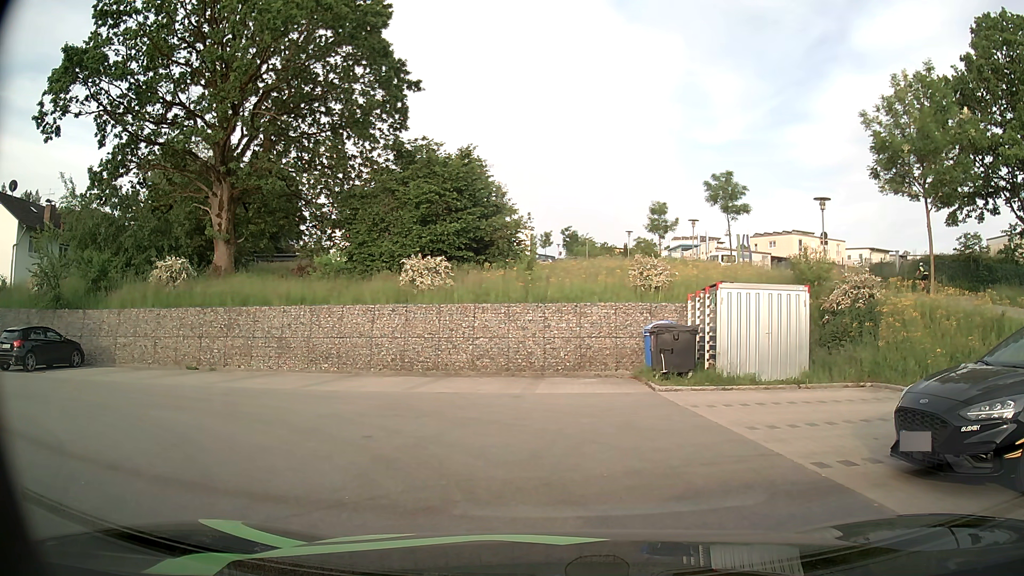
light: Day
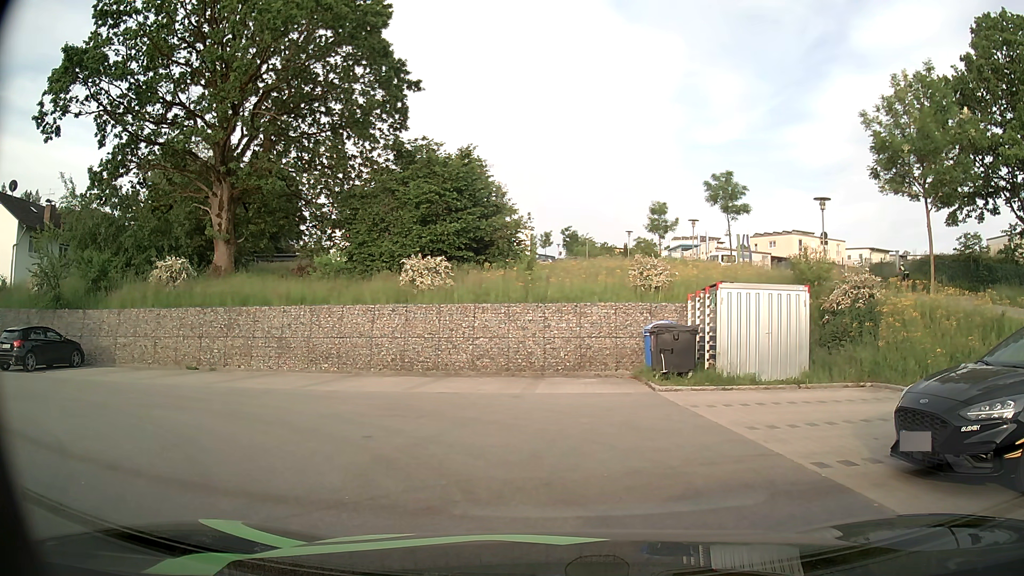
(0.0, 0.0) m; 0°
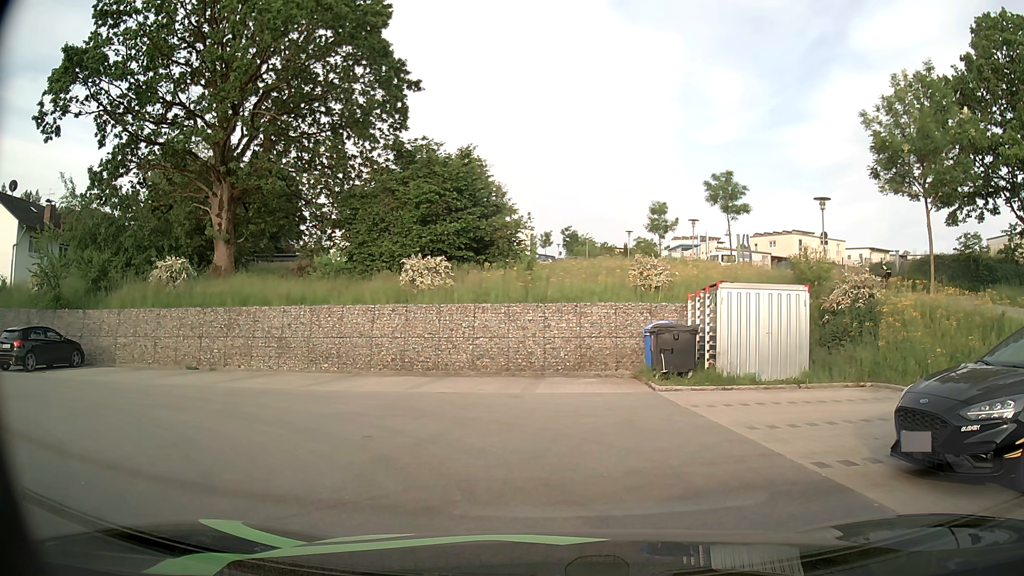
(0.0, 0.0) m; 0°
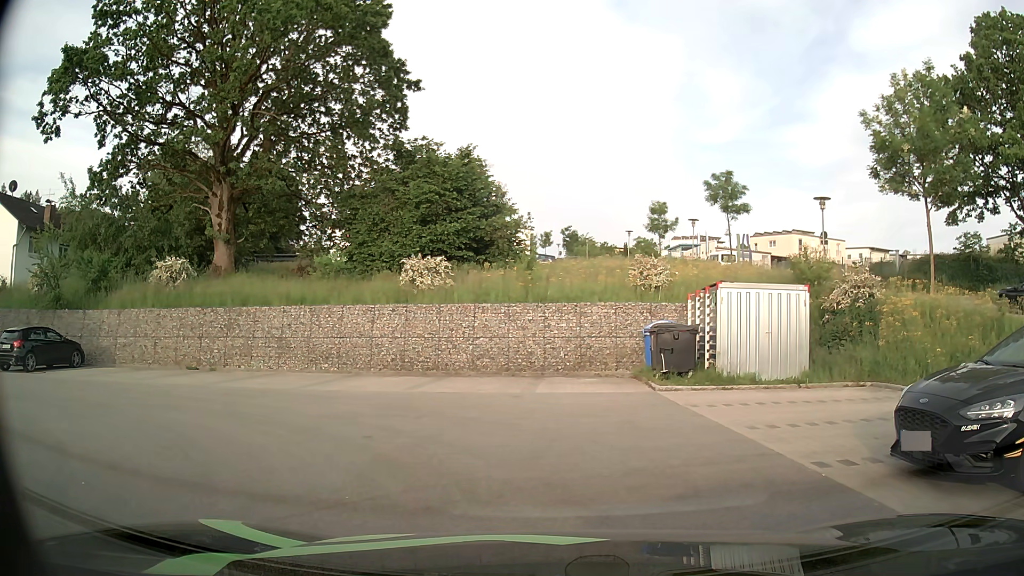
(0.0, 0.0) m; 0°
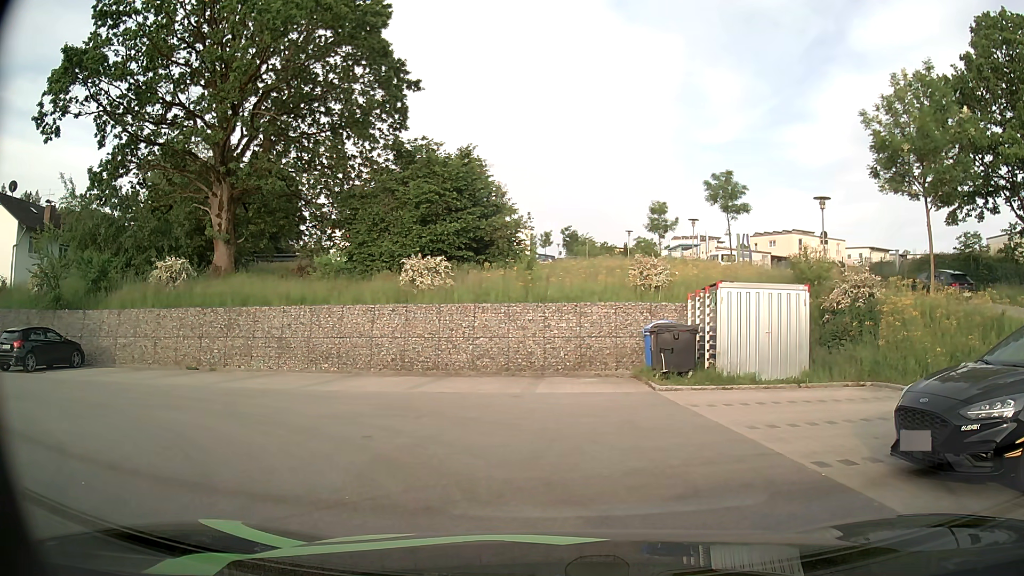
(0.0, 0.0) m; 0°
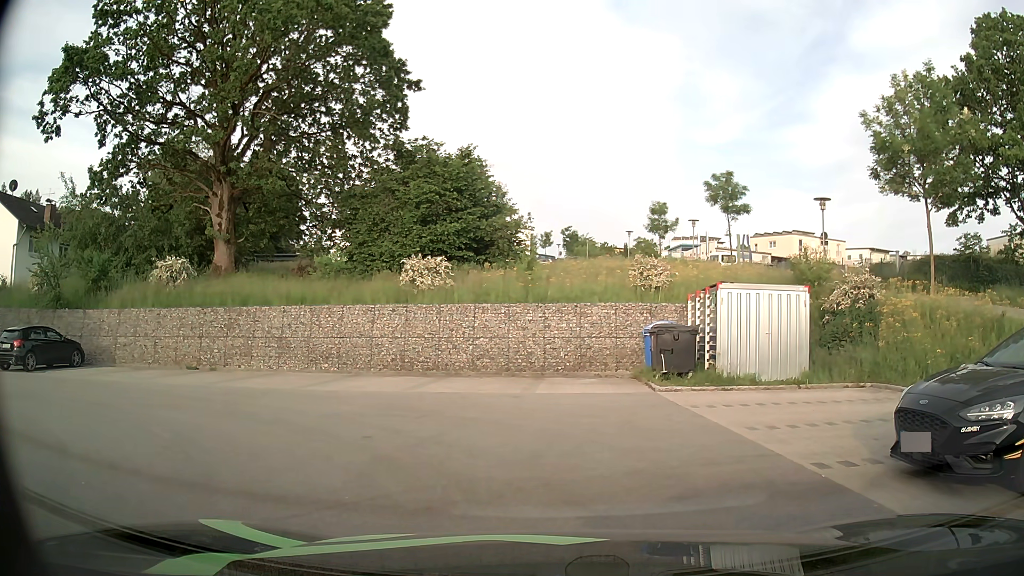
(0.0, 0.0) m; 0°
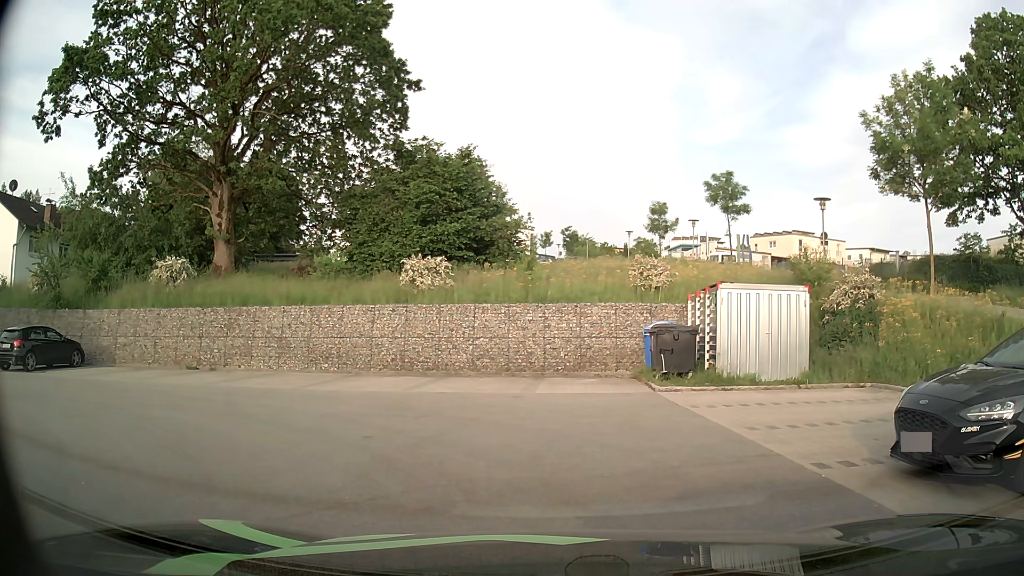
(0.0, 0.0) m; 0°
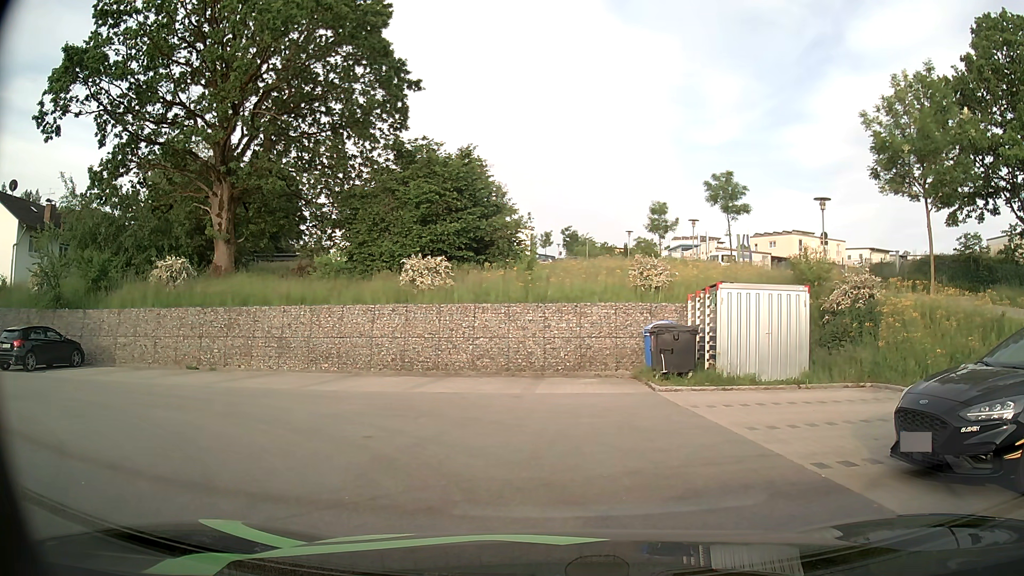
(0.0, 0.0) m; 0°
